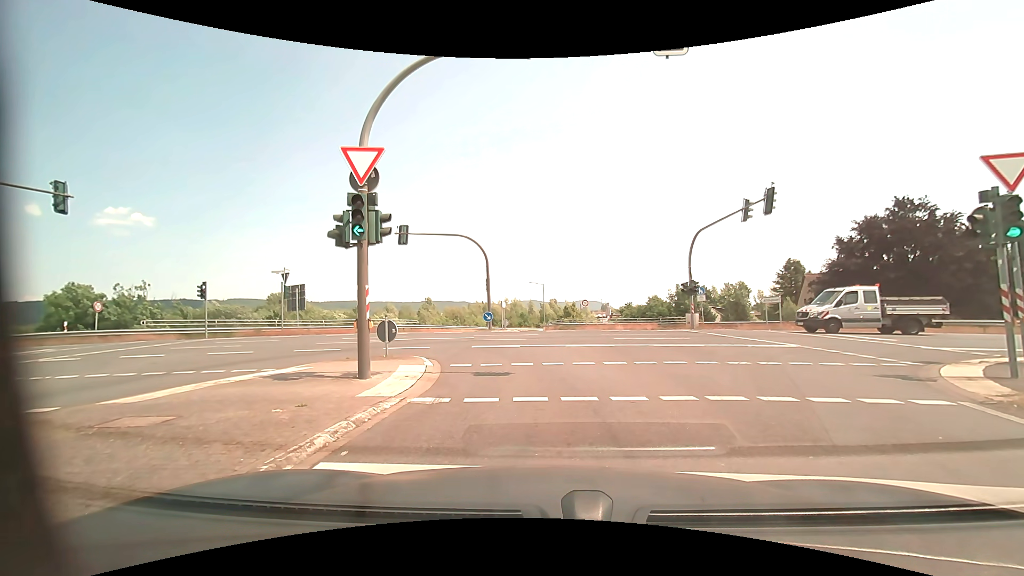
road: motorway_link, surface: asphalt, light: Day
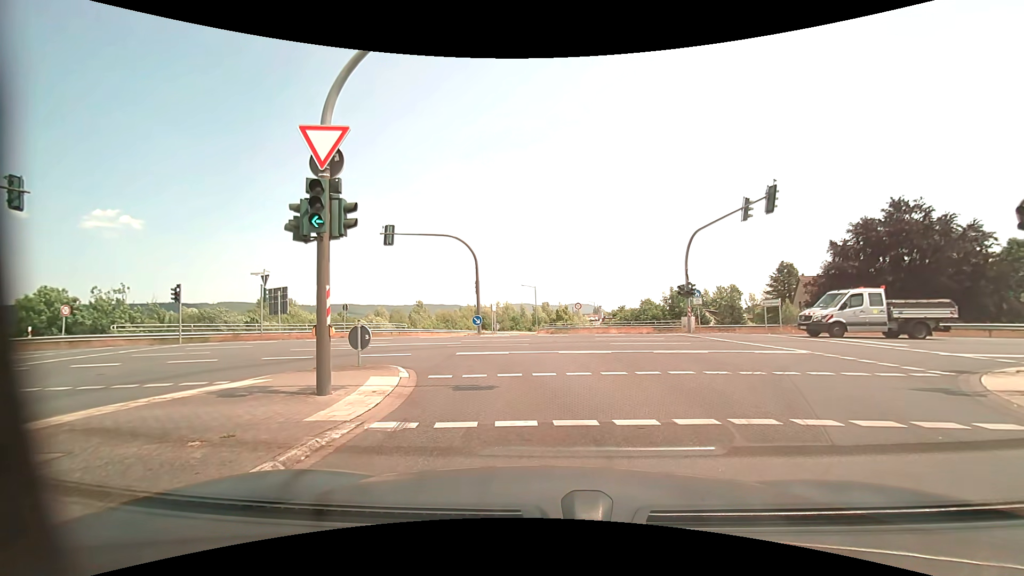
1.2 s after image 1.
(0.0, +1.4) m; 0°
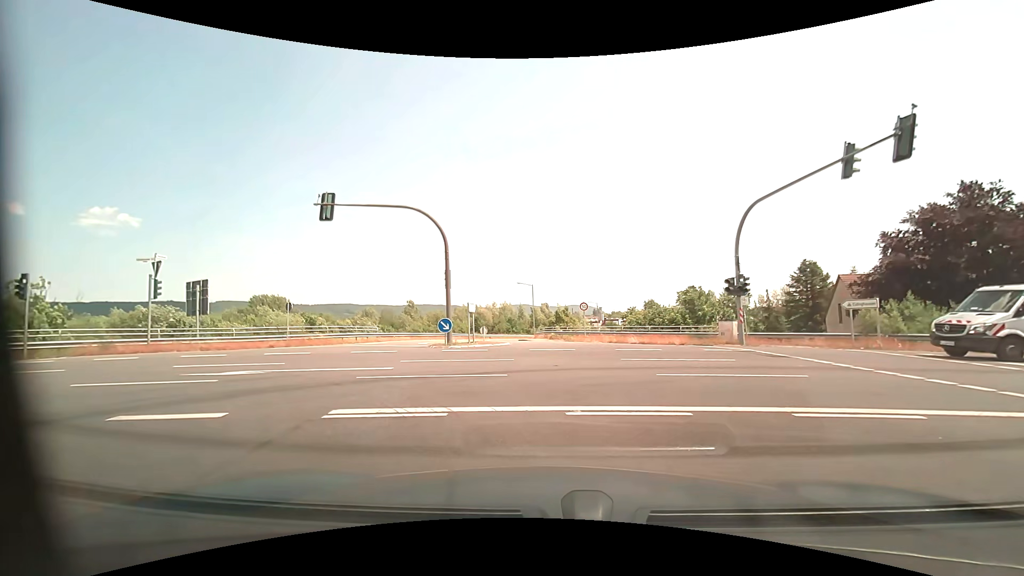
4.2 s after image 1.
(+0.2, +8.9) m; +2°
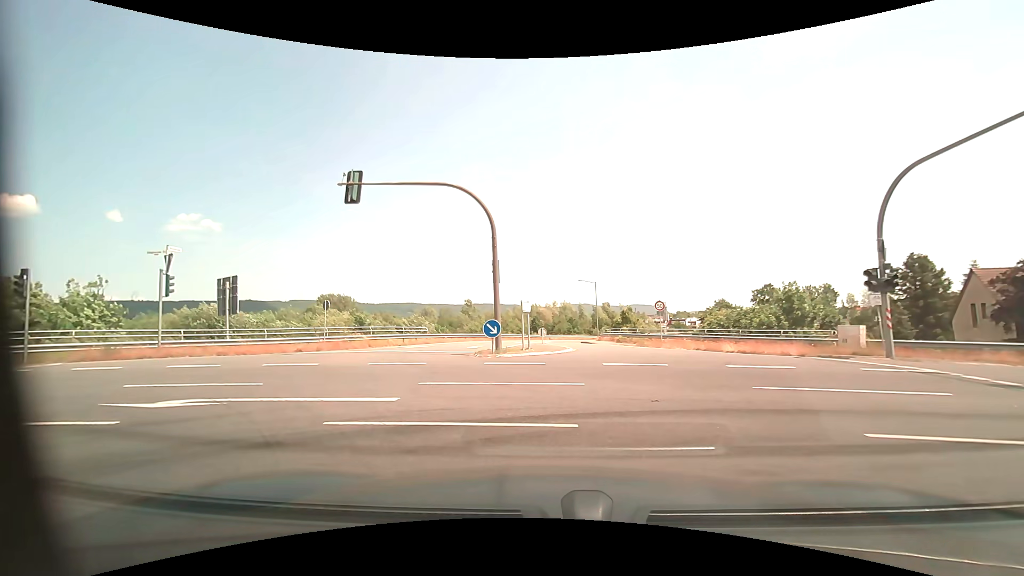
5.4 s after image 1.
(-0.2, +4.4) m; -8°
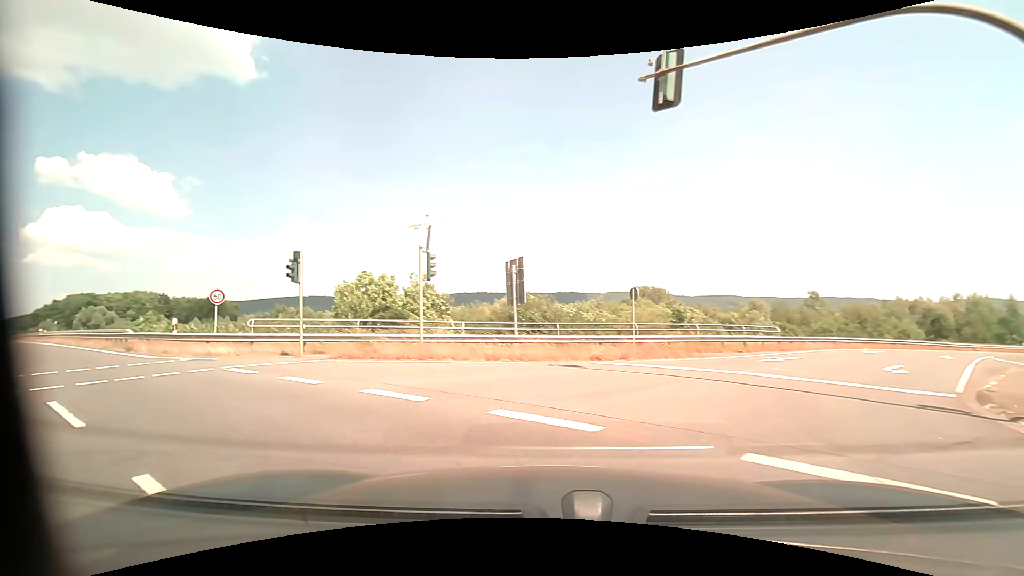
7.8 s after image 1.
(-2.2, +8.7) m; -34°
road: secondary
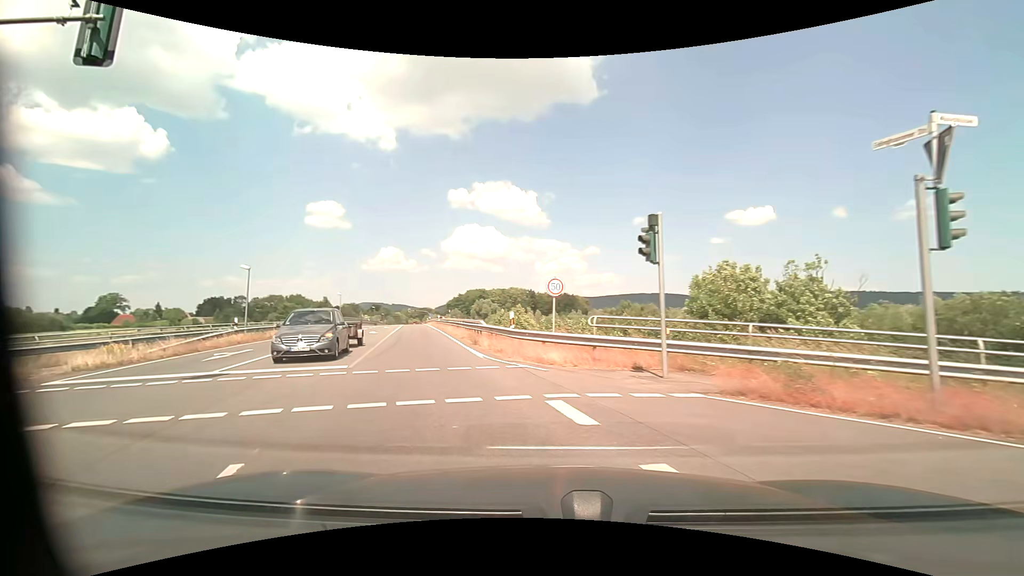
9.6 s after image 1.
(-2.3, +6.6) m; -39°
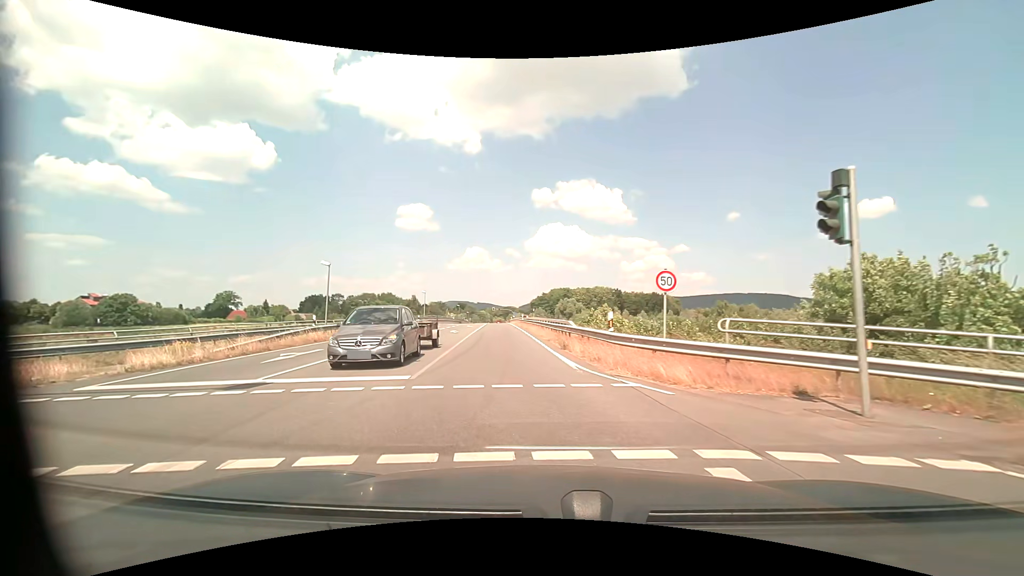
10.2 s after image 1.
(-0.2, +3.0) m; -8°
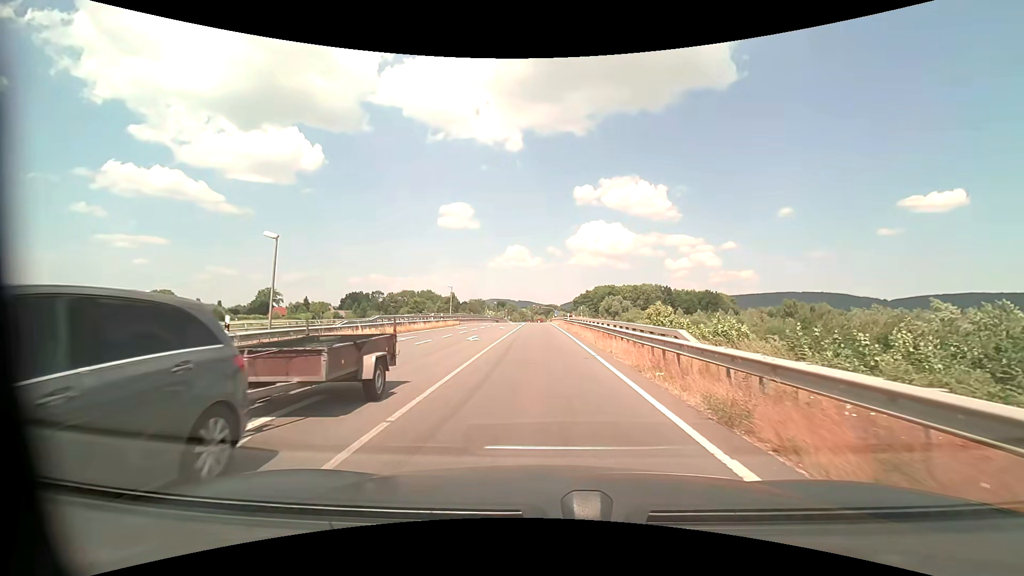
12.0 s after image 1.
(-1.0, +11.8) m; -6°
(0, +10) (0, +20) (0, +30) (-1, +40) (-1, +50) (-1, +60) (-1, +70) (-1, +80) (-1, +90) (-1, +100) m
